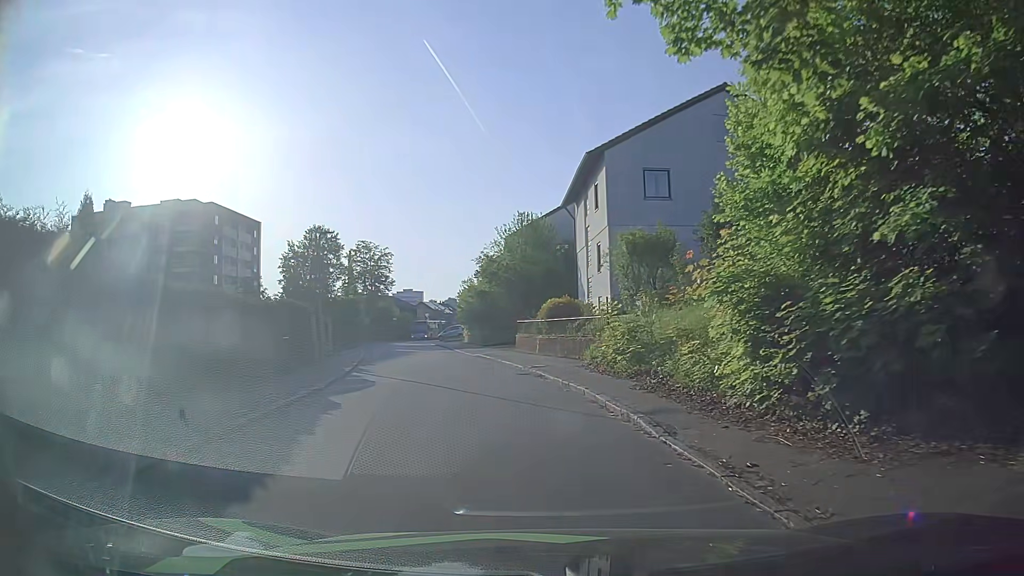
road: residential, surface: asphalt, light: Day
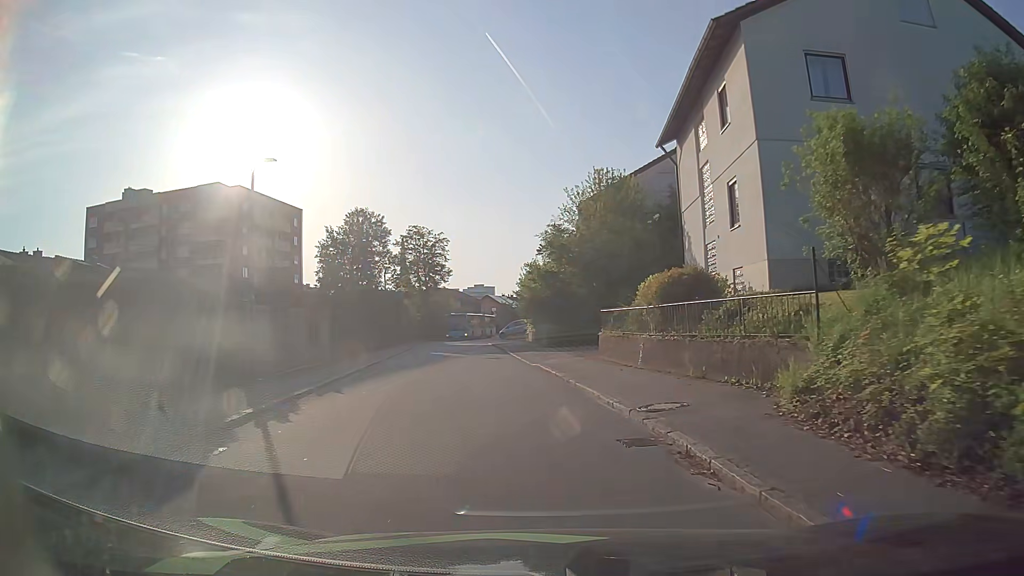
(-0.4, +12.4) m; -5°
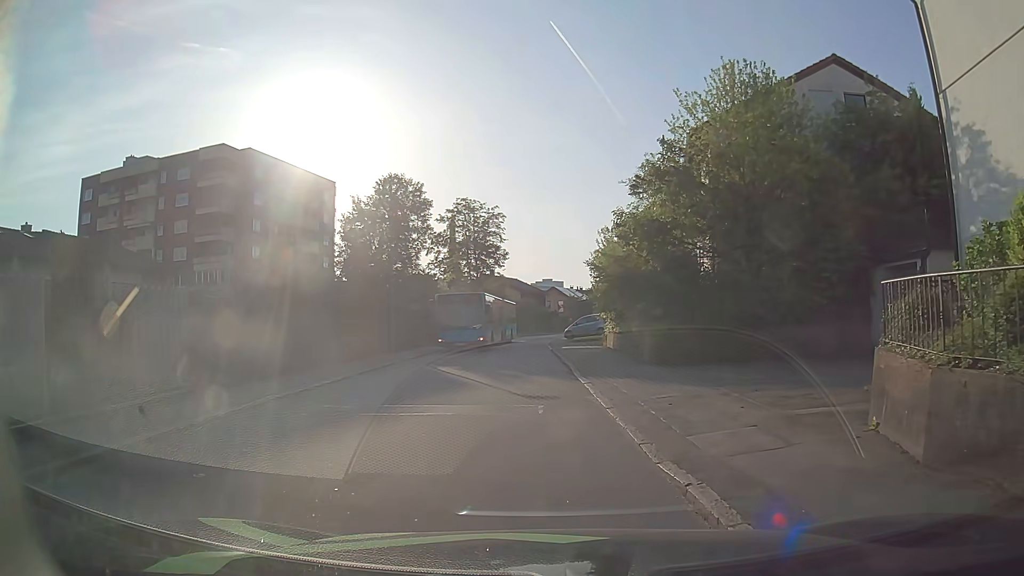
(-0.8, +15.2) m; -5°
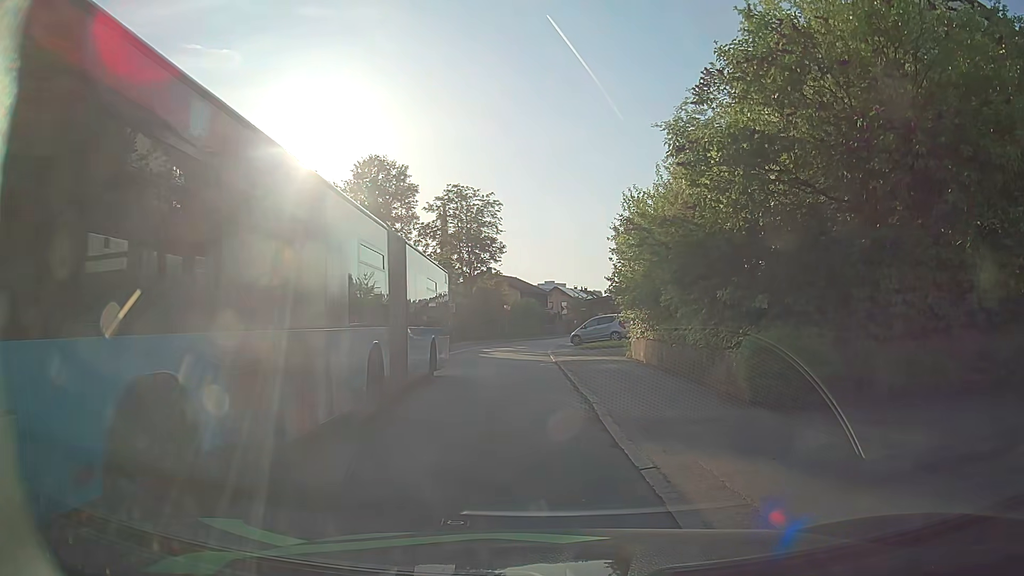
(-0.1, +8.2) m; 0°
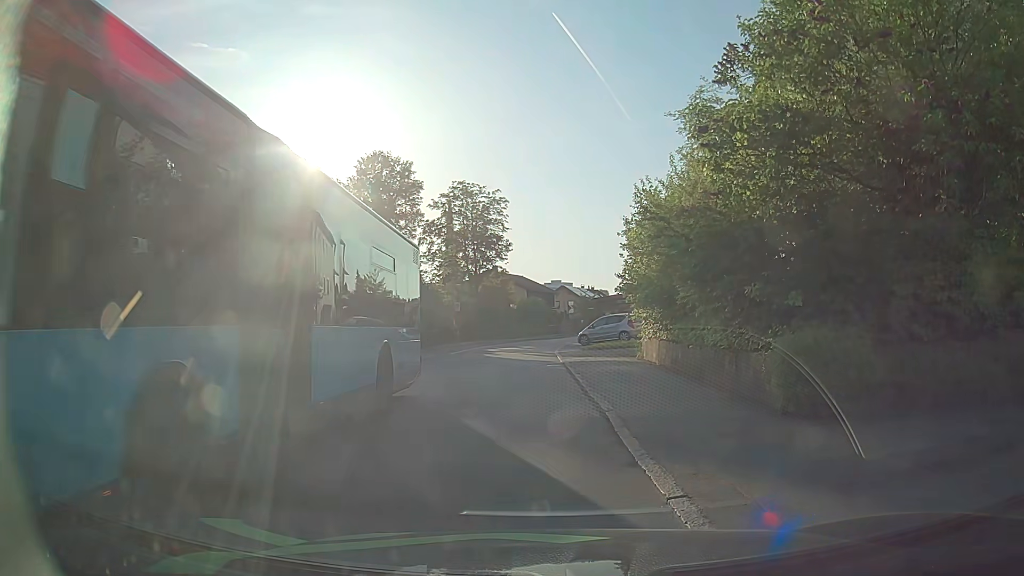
(0.0, +1.0) m; -2°
